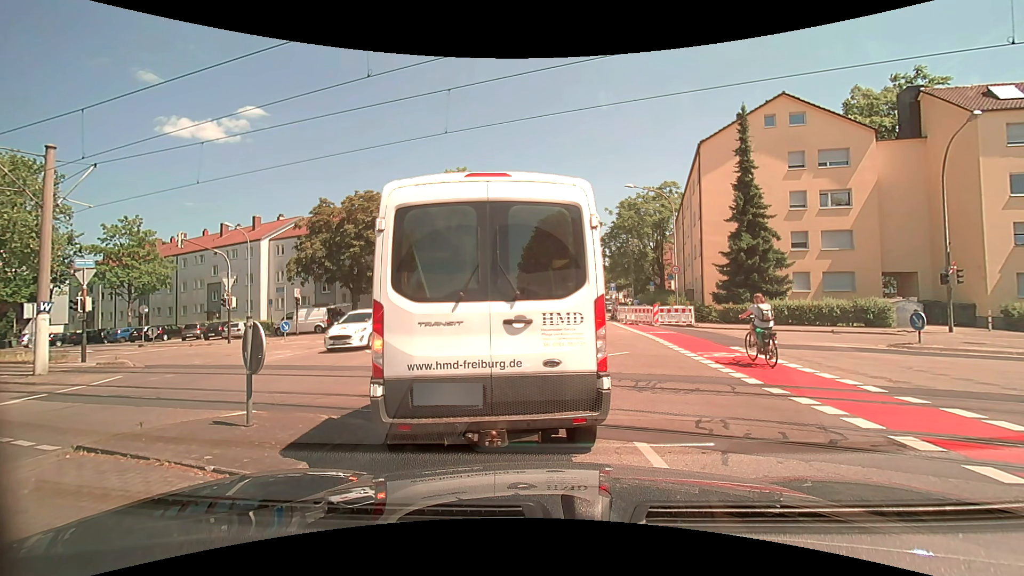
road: tertiary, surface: asphalt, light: Day
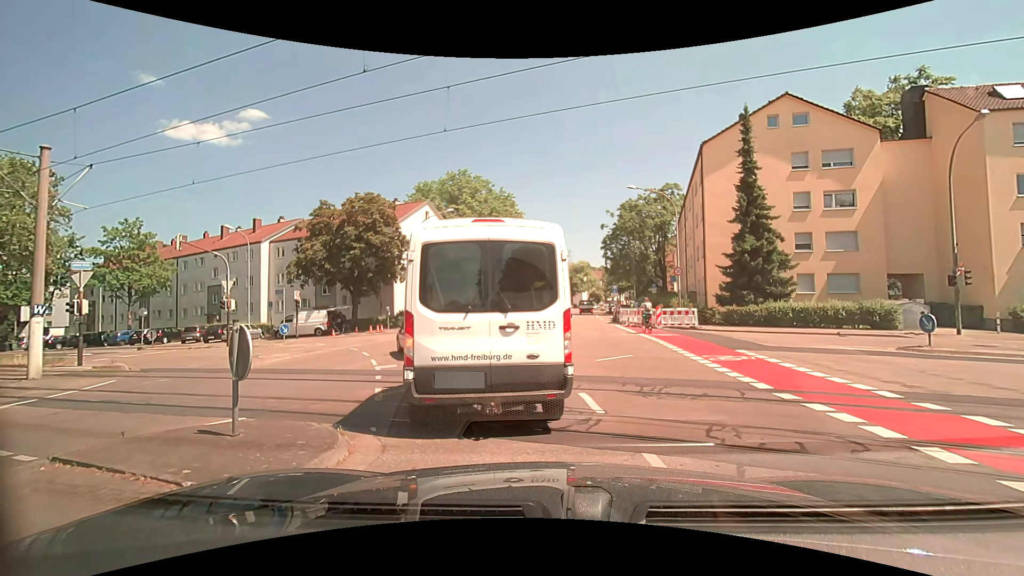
(0.0, +0.3) m; 0°
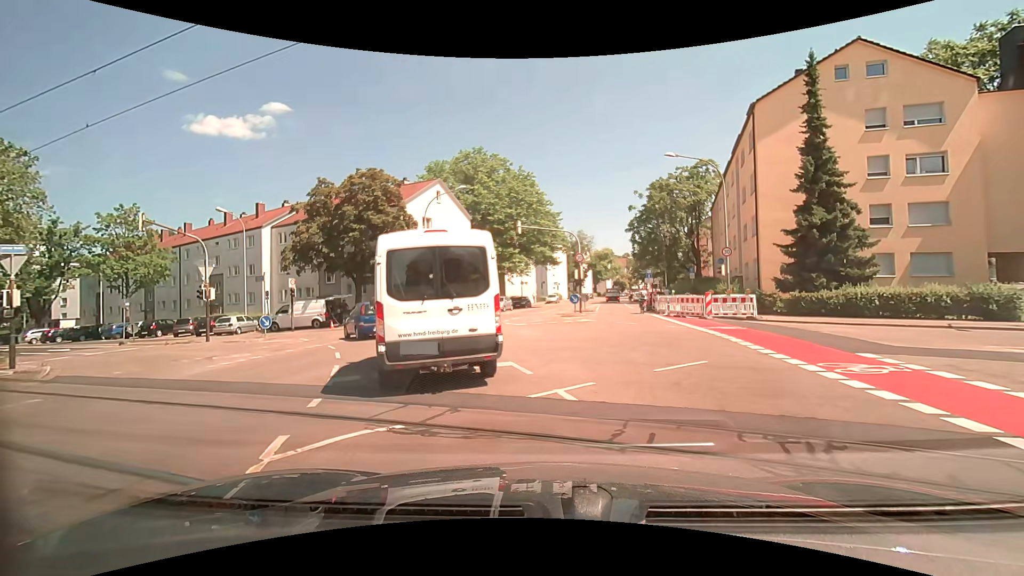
(-0.2, +4.8) m; -4°
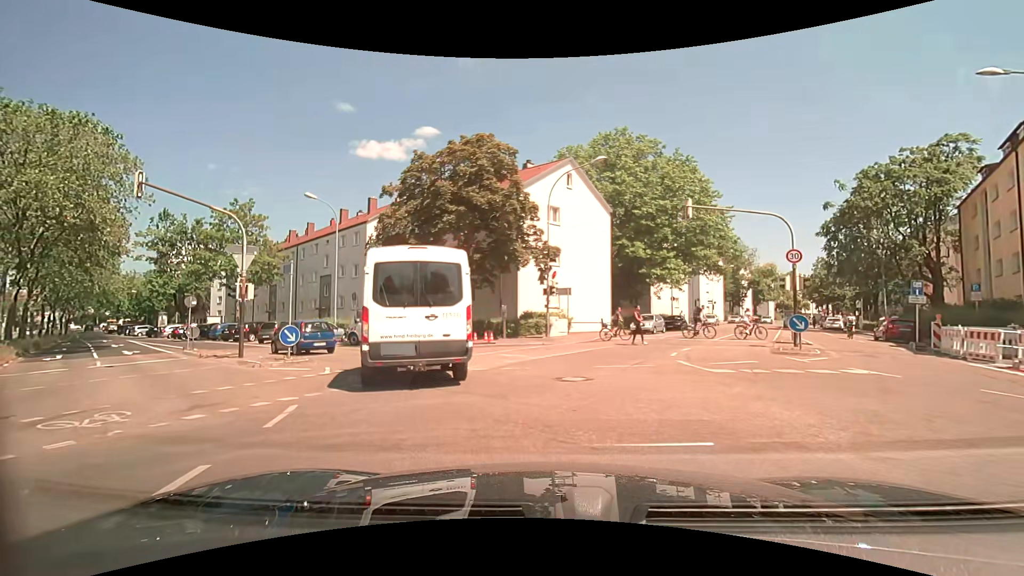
(-1.3, +10.8) m; -15°
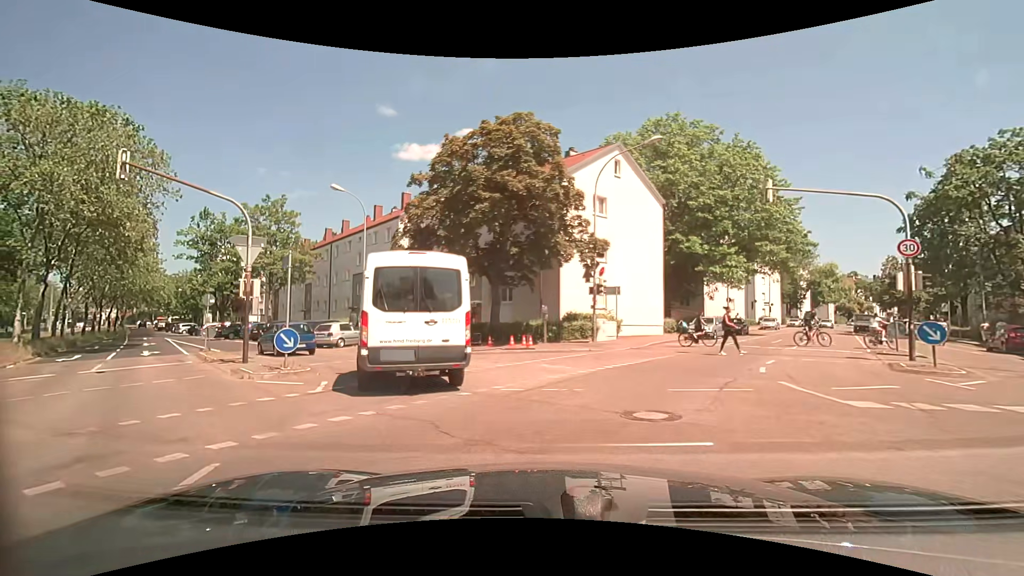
(-0.1, +3.1) m; -5°
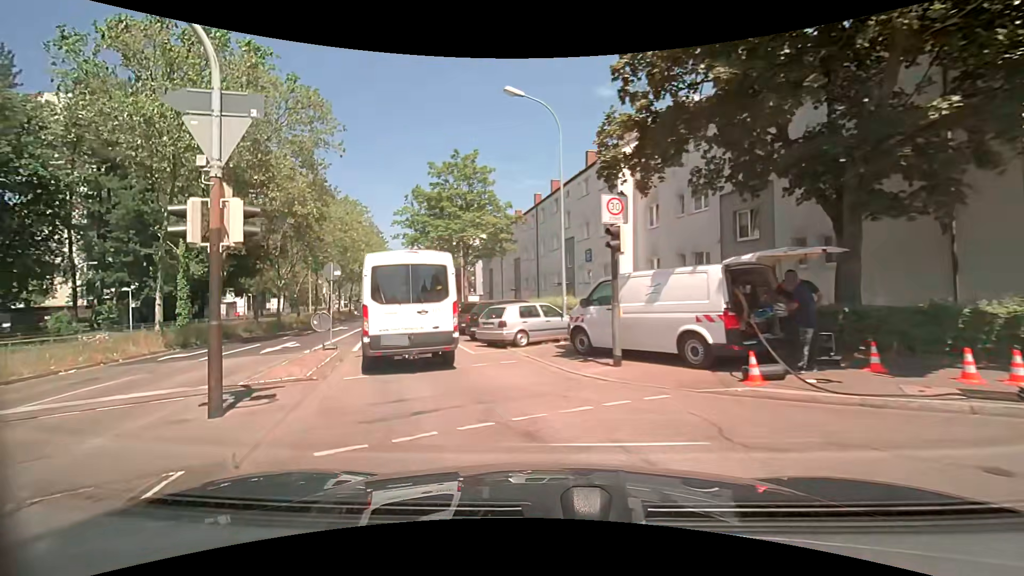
(-2.9, +12.8) m; -26°
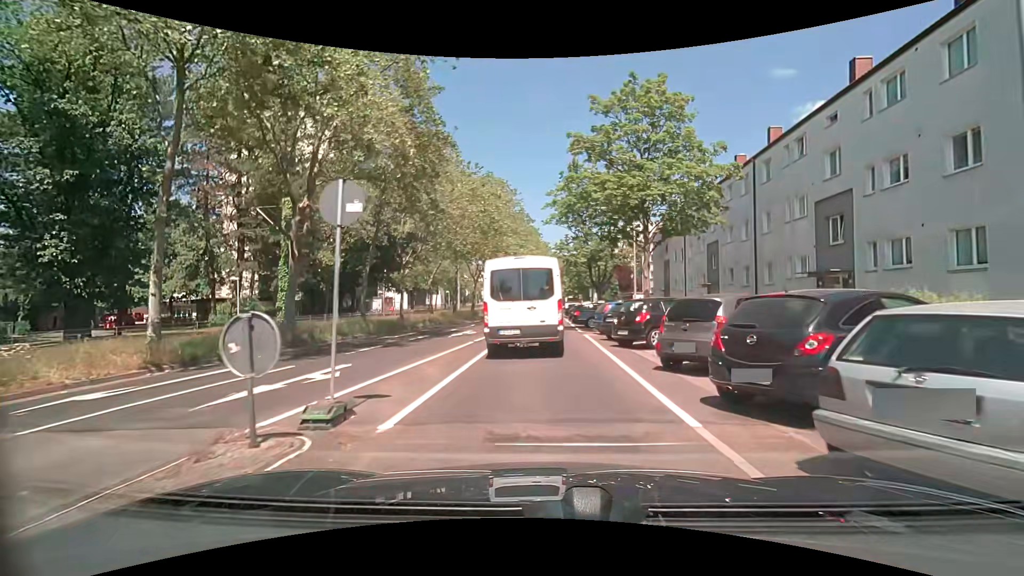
(-2.4, +11.9) m; -17°
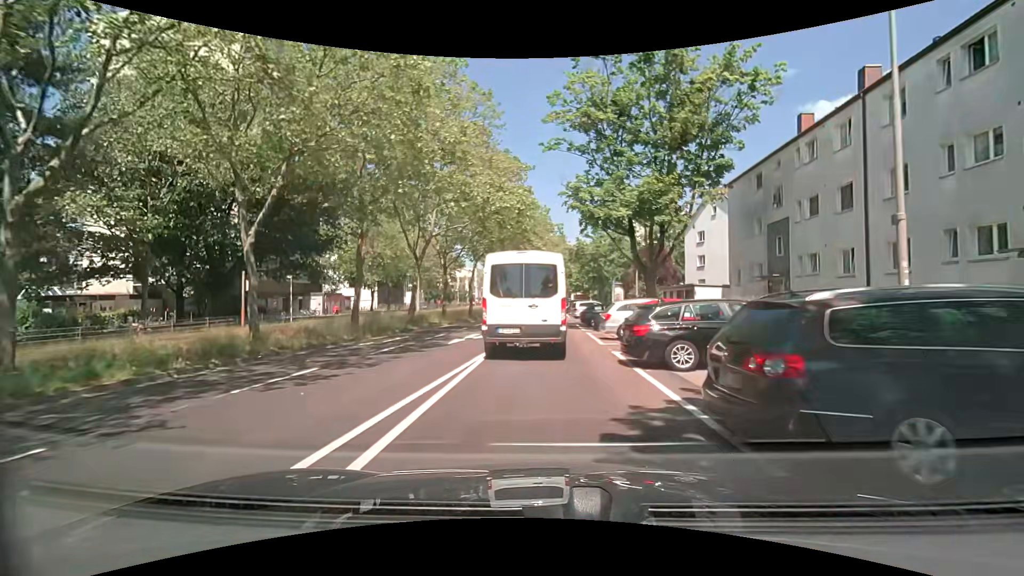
(-0.1, +25.2) m; 0°
